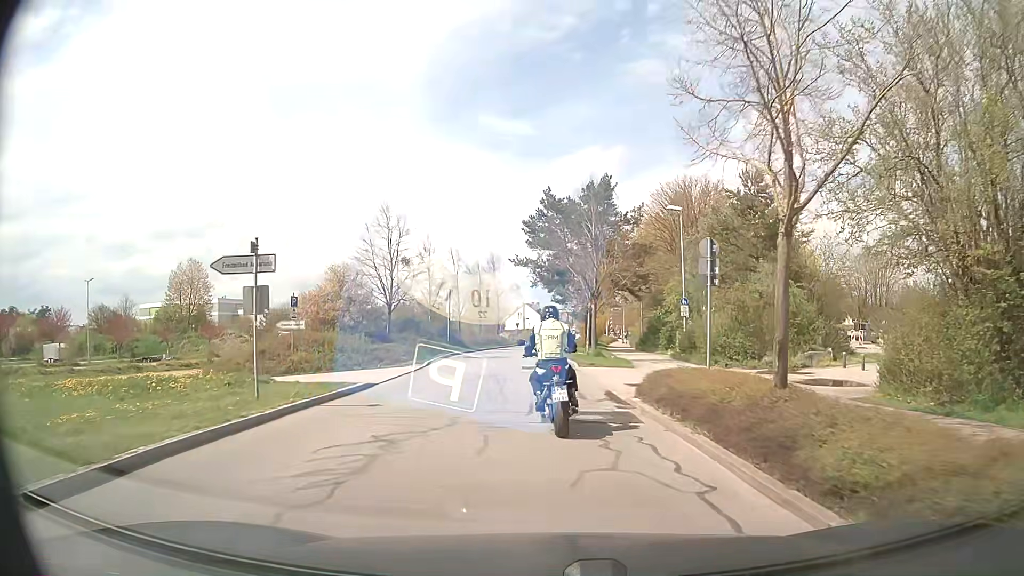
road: unclassified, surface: asphalt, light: Day
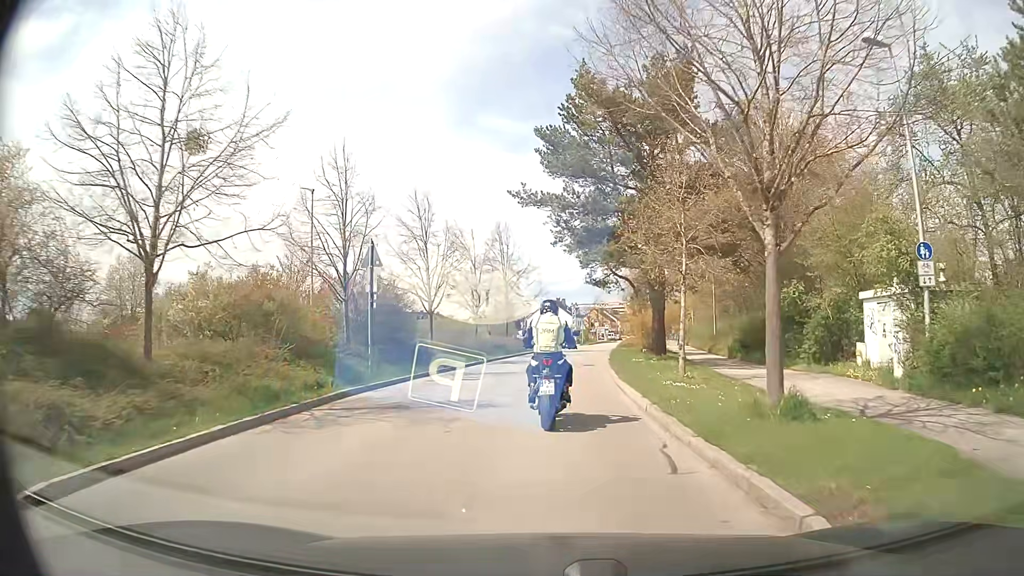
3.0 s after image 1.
(-0.8, +22.4) m; -3°
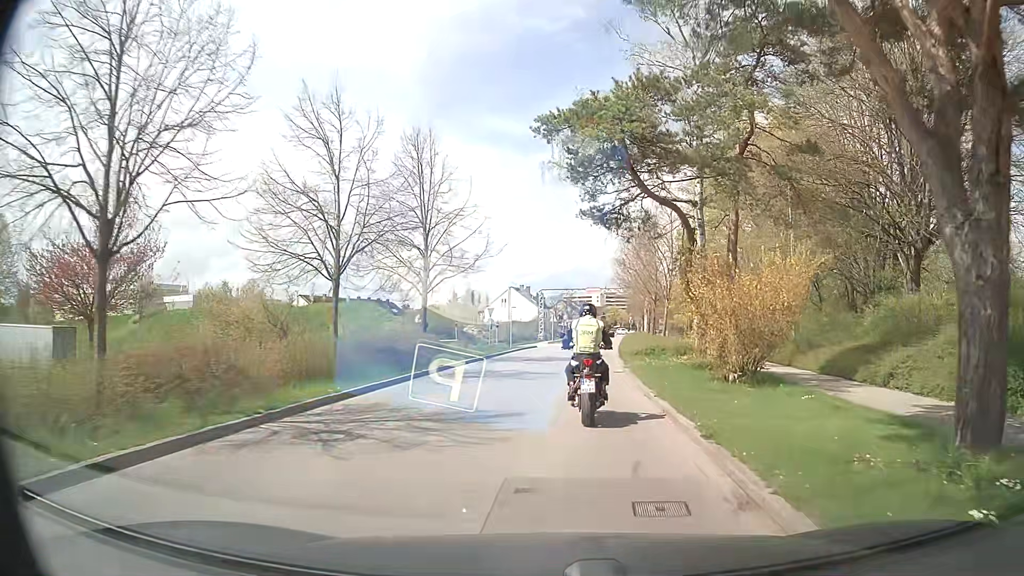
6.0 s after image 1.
(+0.4, +22.5) m; +2°
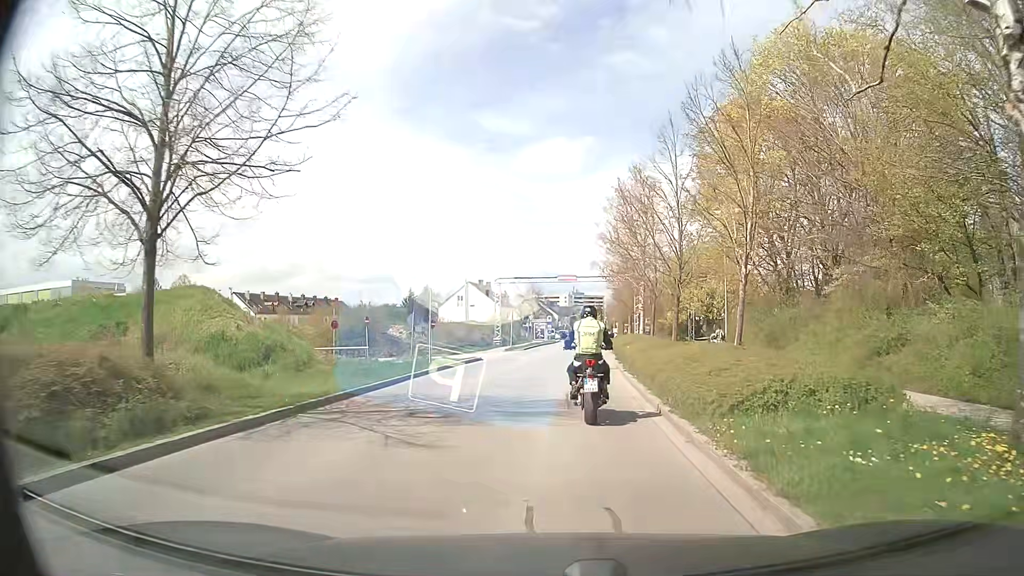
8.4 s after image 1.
(+0.8, +18.0) m; +3°
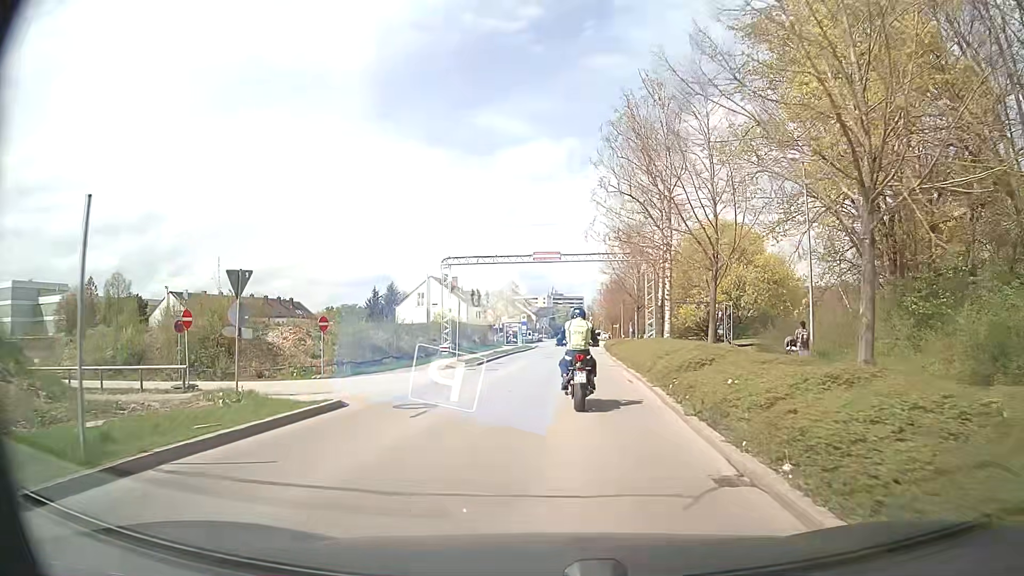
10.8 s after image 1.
(+0.5, +17.6) m; +3°
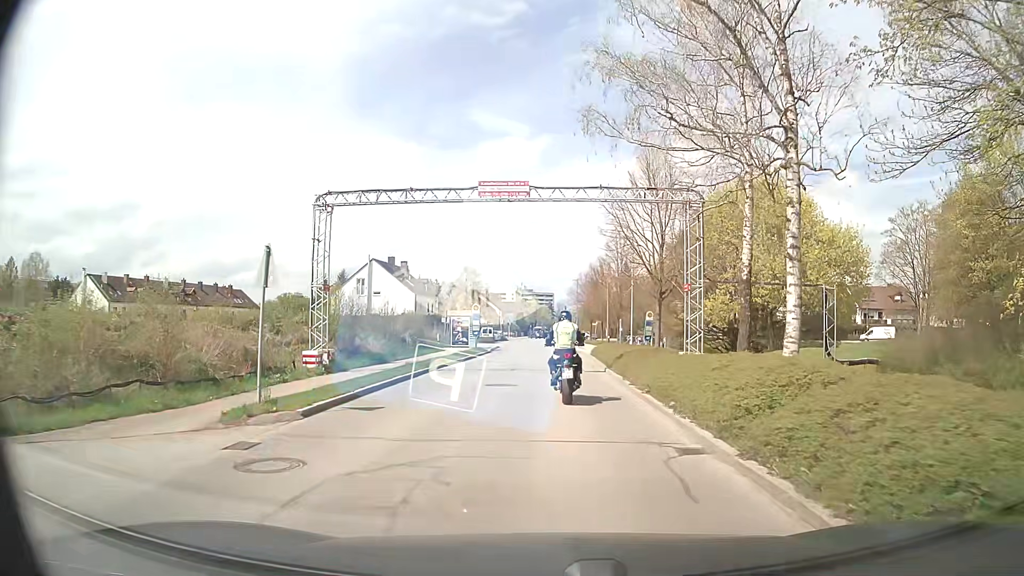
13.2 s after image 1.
(+0.3, +17.6) m; +2°
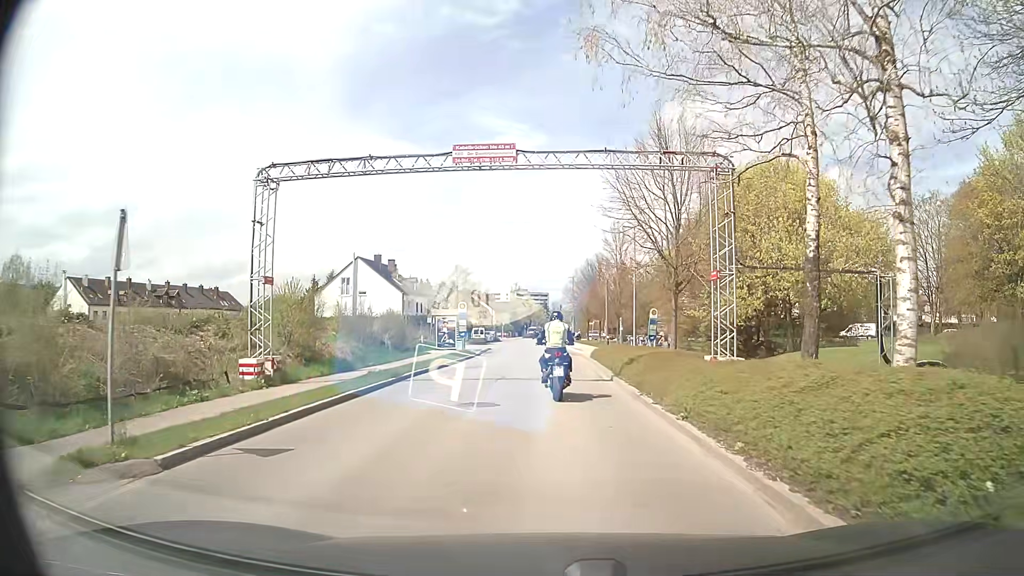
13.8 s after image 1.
(0.0, +4.2) m; 0°
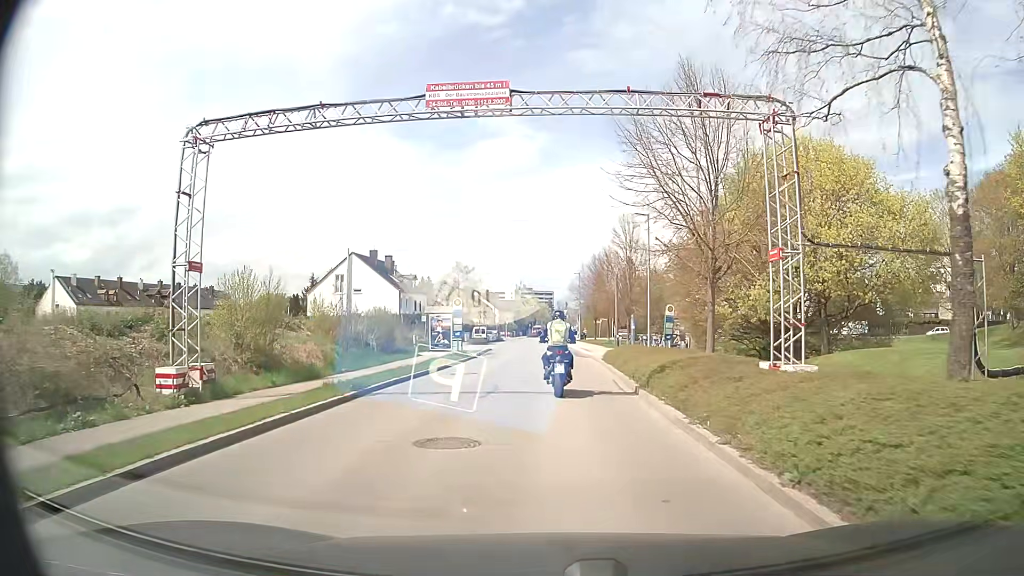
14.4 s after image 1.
(0.0, +4.2) m; 0°
